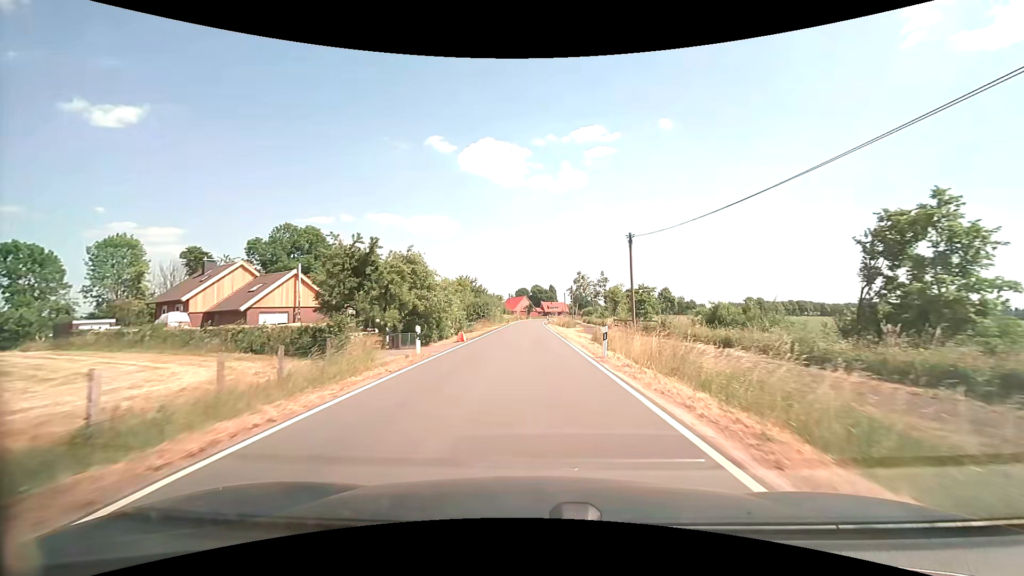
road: secondary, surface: asphalt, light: Day
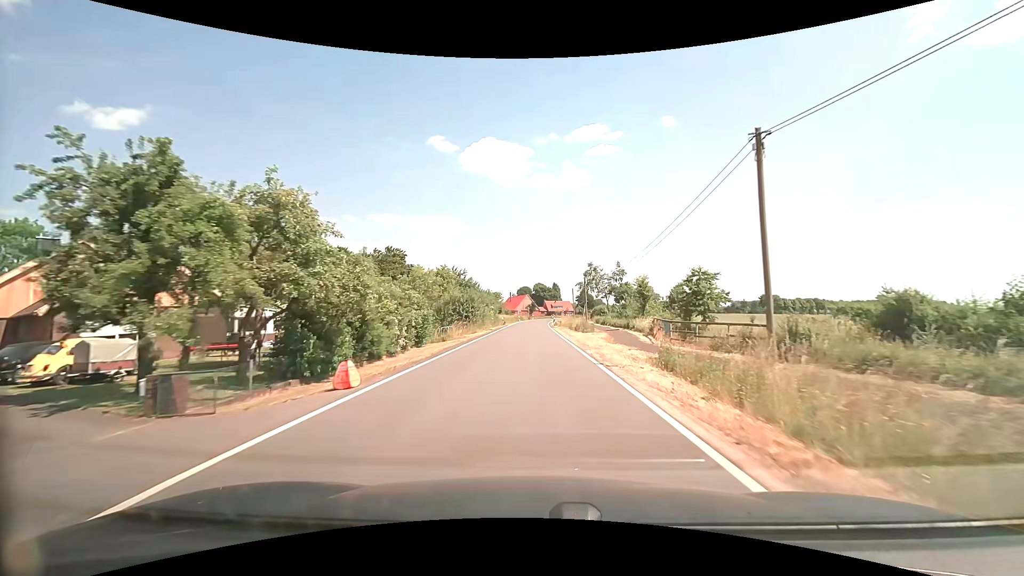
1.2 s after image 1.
(-0.1, +16.6) m; 0°
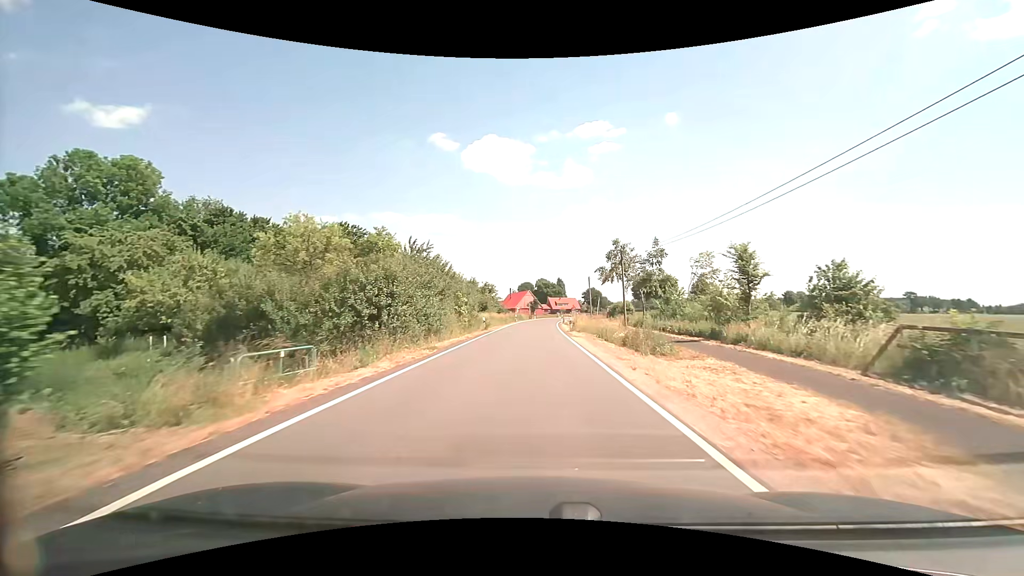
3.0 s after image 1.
(0.0, +25.0) m; 0°
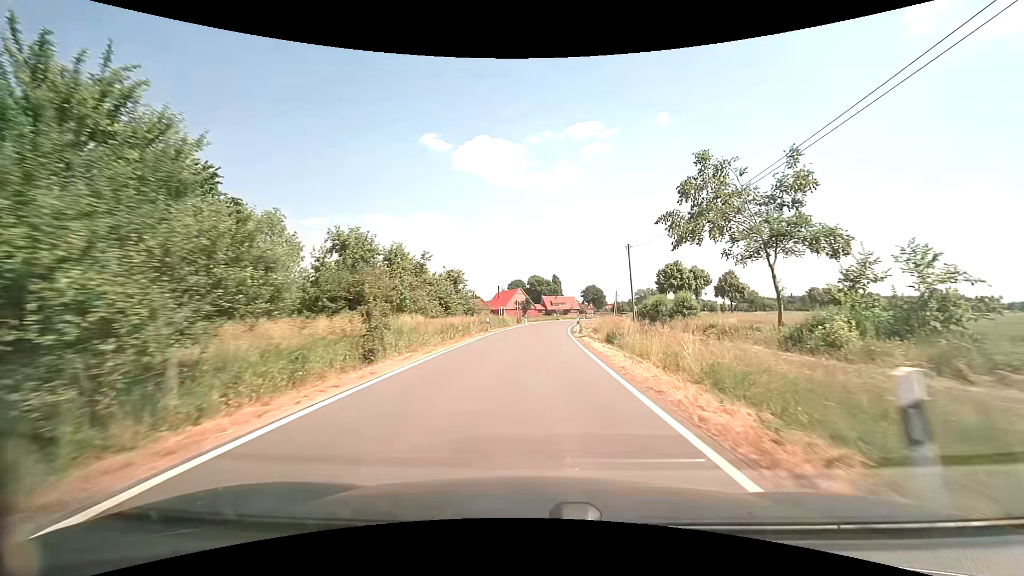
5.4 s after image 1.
(+0.3, +33.6) m; +1°
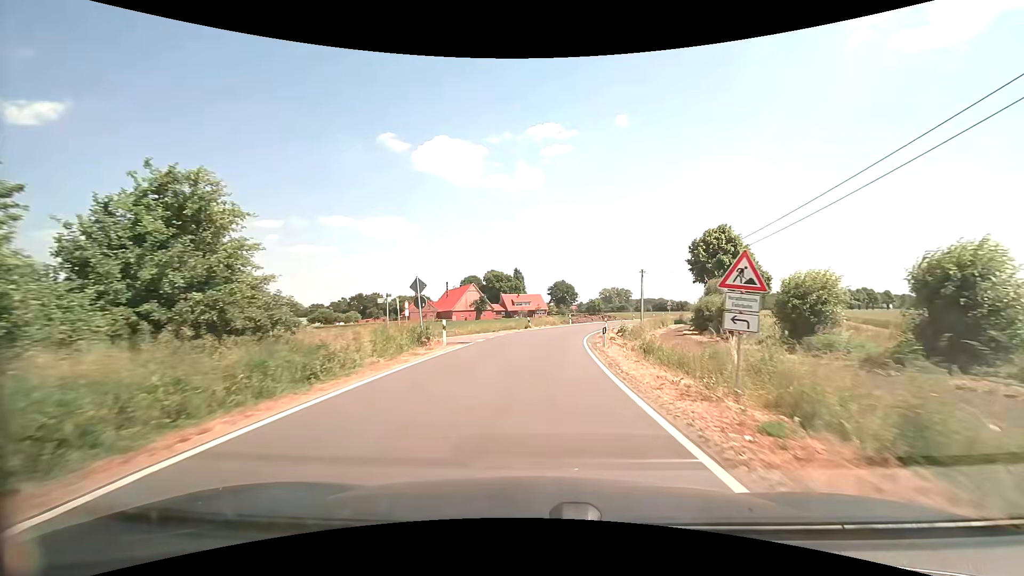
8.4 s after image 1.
(+0.9, +41.3) m; +4°
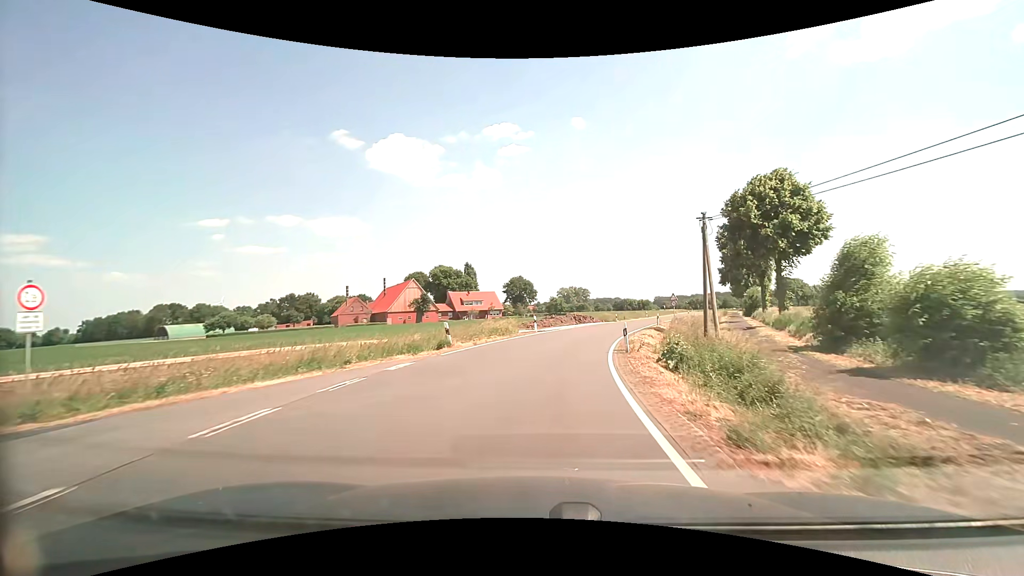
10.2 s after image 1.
(+1.0, +23.8) m; +5°
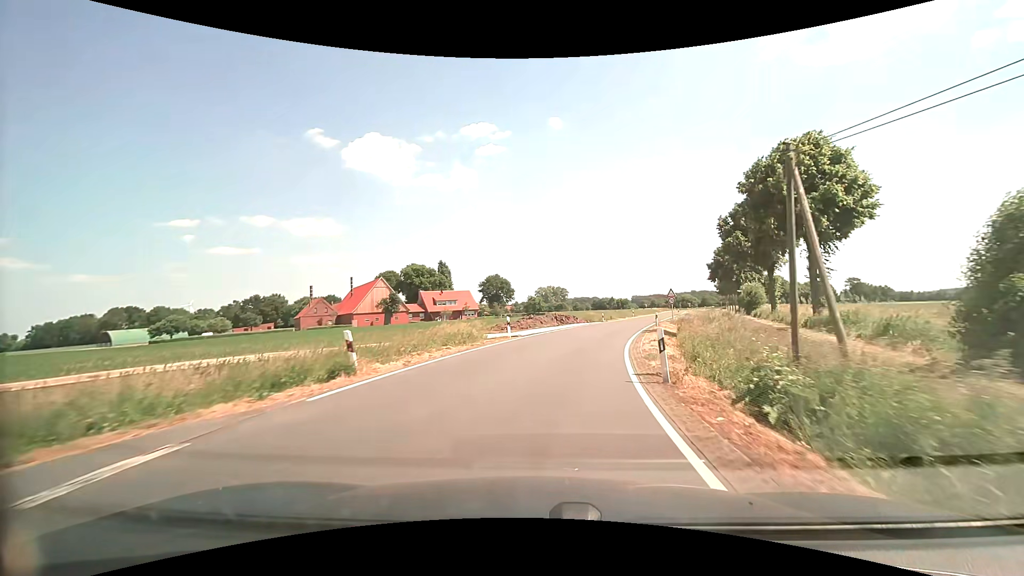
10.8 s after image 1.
(+0.1, +7.8) m; +2°
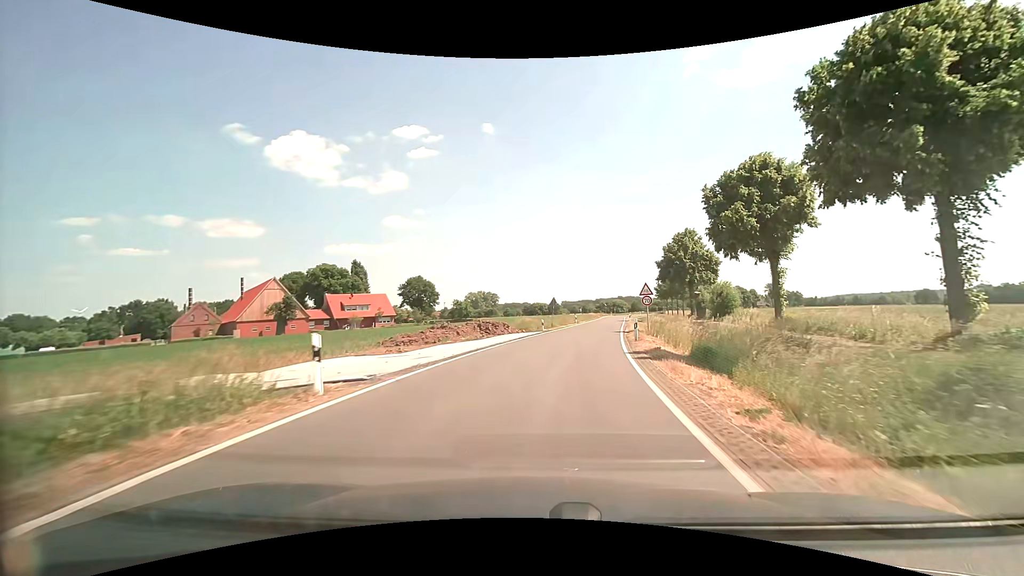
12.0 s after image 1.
(+1.0, +15.3) m; +8°
(0, +10) (+2, +20) (+3, +30) (+5, +40) (+7, +49) (+9, +59) (+11, +69) (+13, +79) (+14, +89) (+16, +99) m
